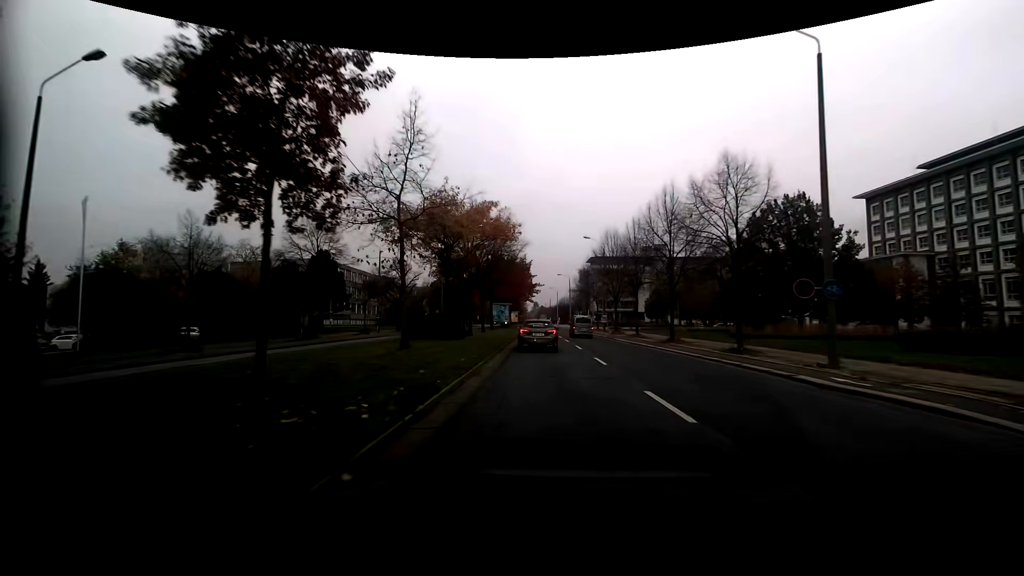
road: secondary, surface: asphalt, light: Day
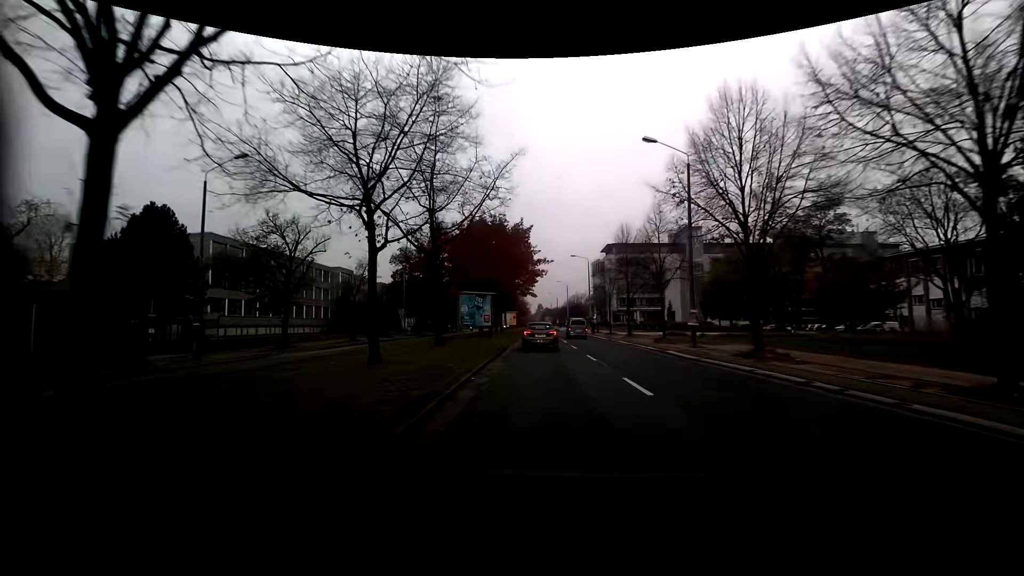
(-0.3, +33.5) m; -1°
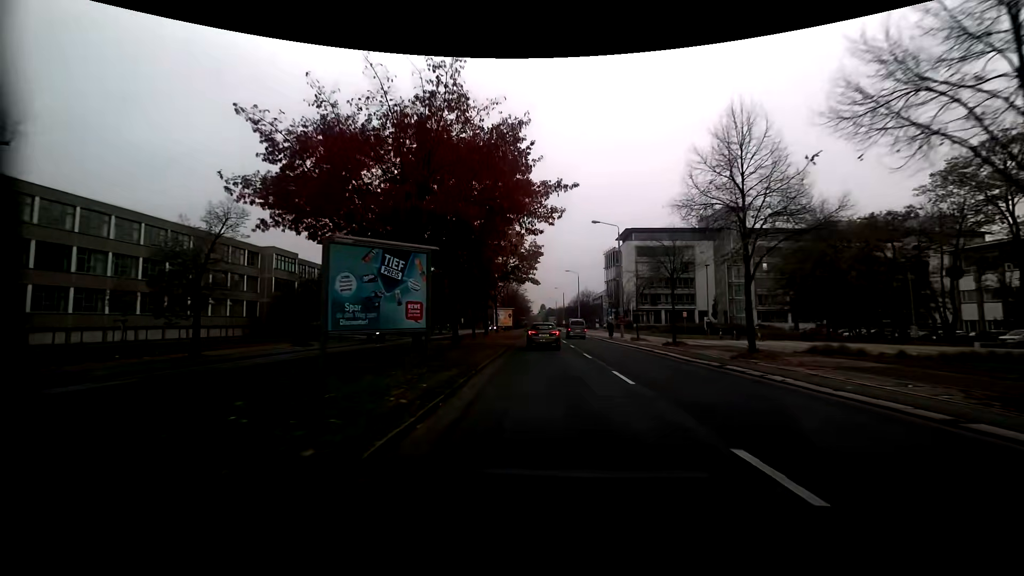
(-0.1, +25.3) m; 0°
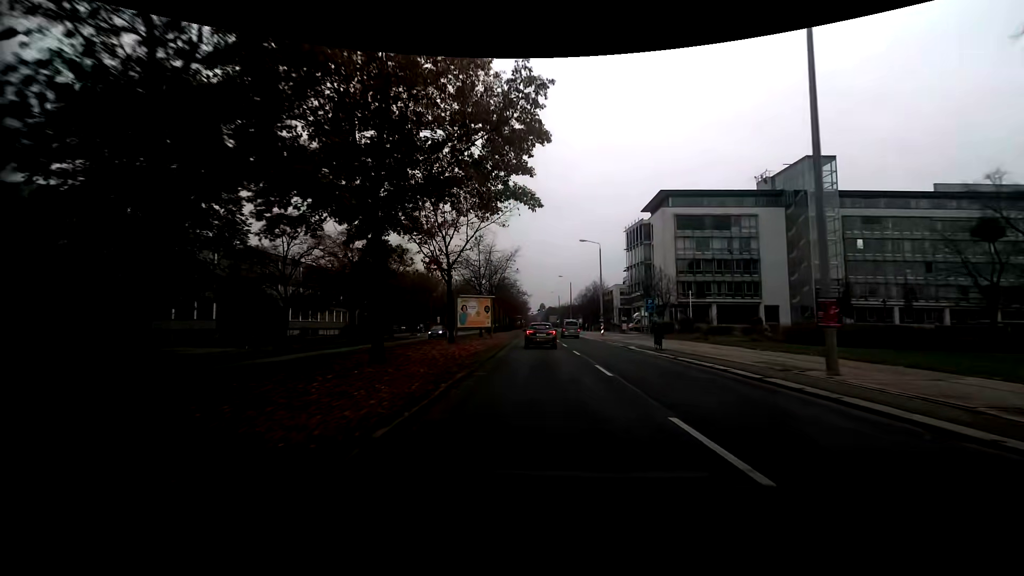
(+0.1, +34.4) m; 0°
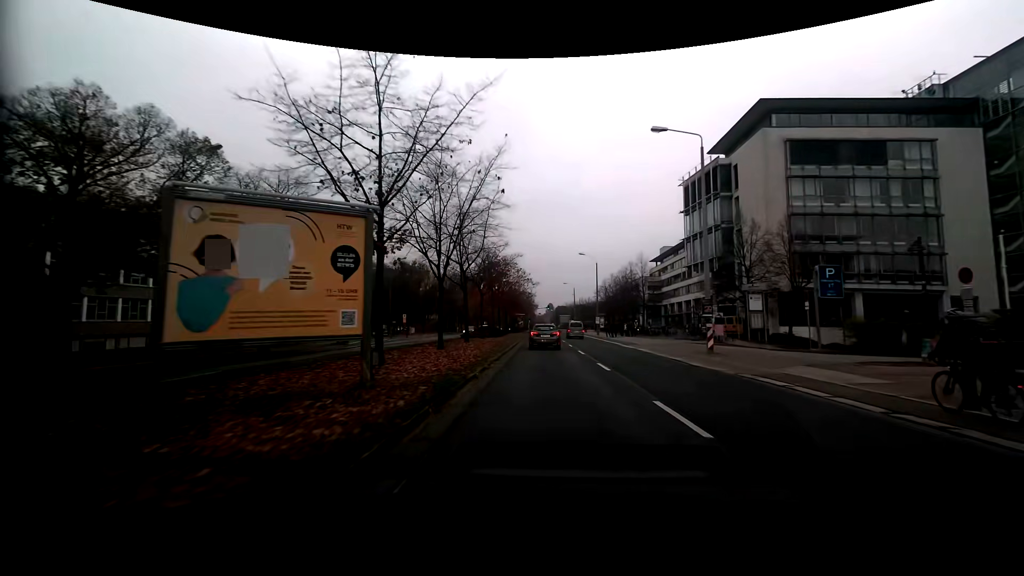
(-0.2, +34.7) m; -1°
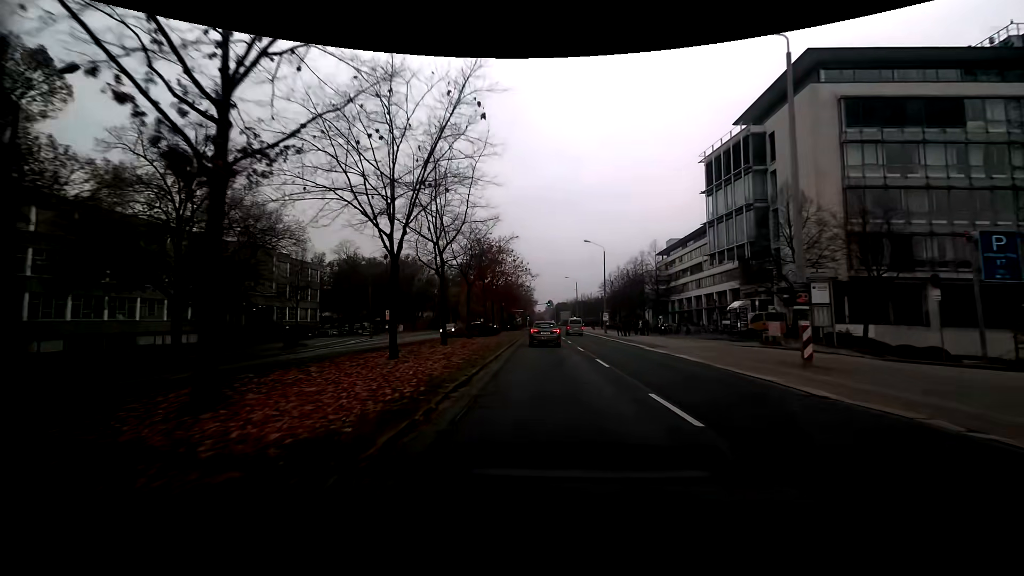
(0.0, +8.7) m; 0°
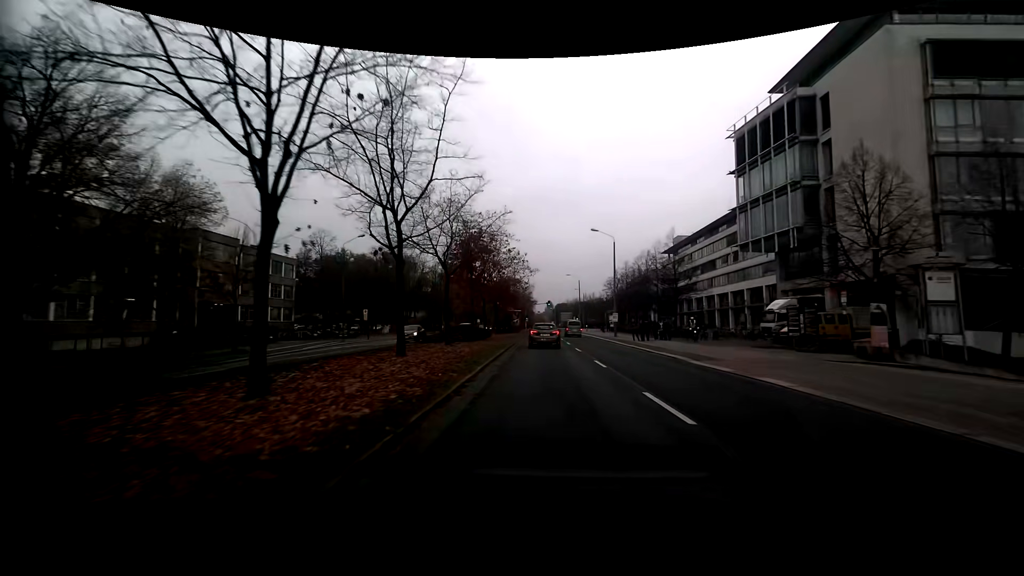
(0.0, +8.6) m; 0°
